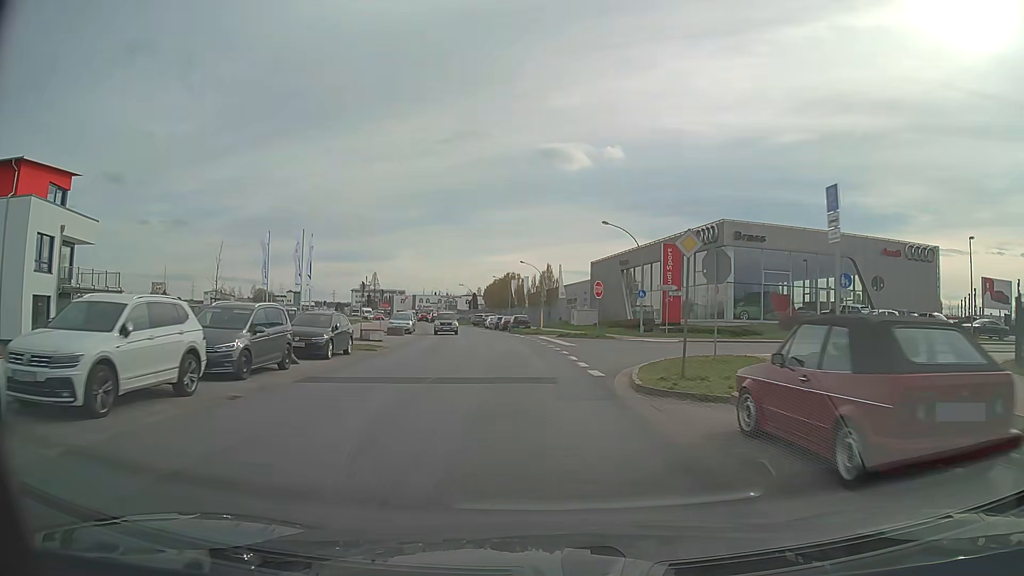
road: tertiary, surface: asphalt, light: Day
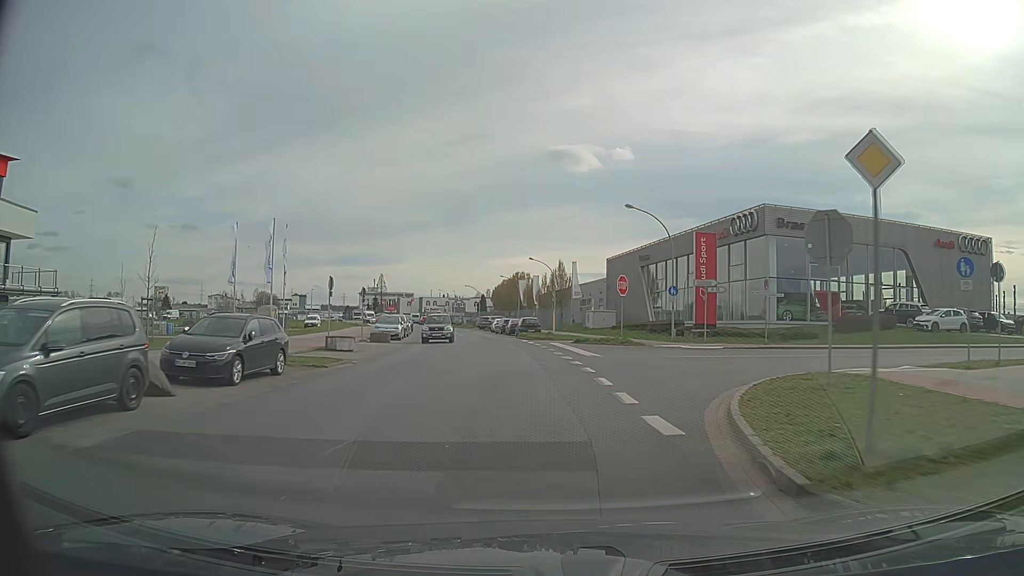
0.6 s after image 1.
(0.0, +7.5) m; -1°
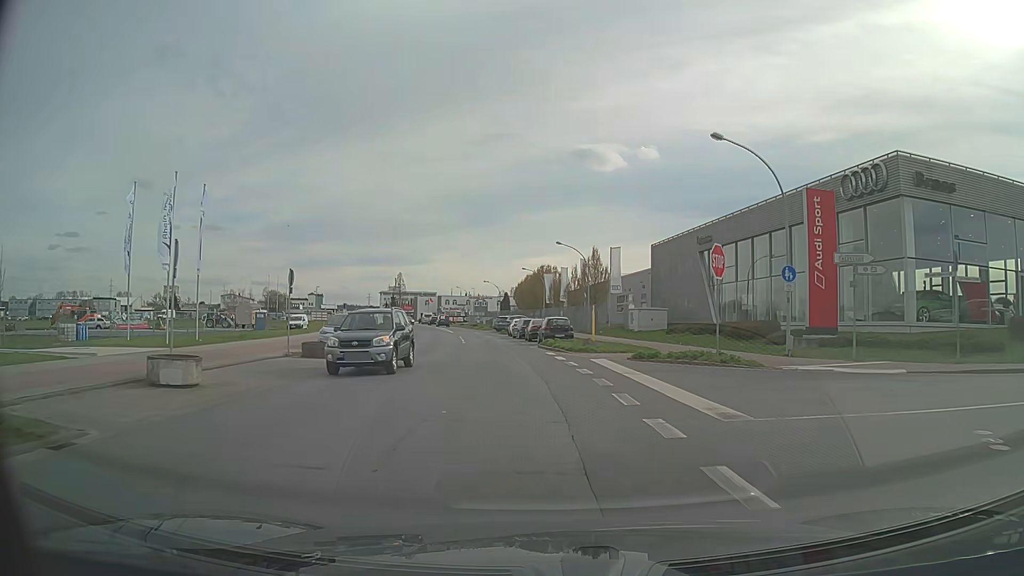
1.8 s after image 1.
(-0.3, +15.0) m; -3°
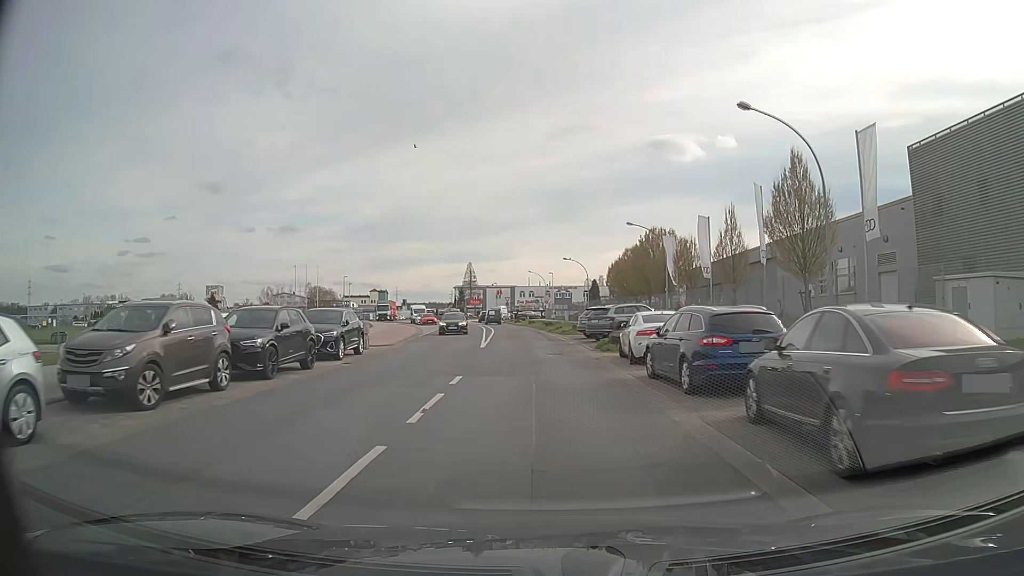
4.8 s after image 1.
(-2.2, +36.5) m; -6°
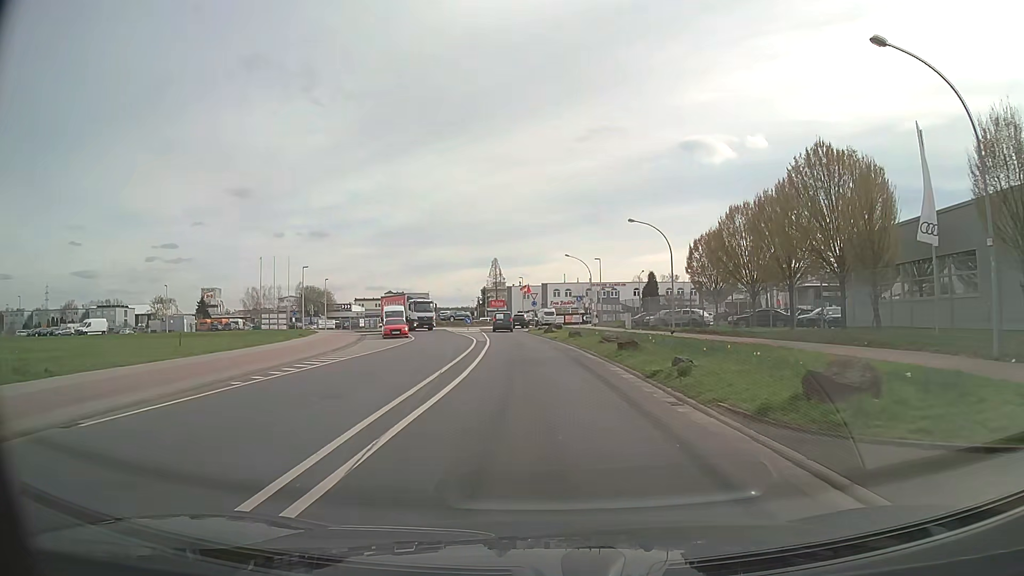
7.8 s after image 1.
(-1.3, +34.5) m; -3°
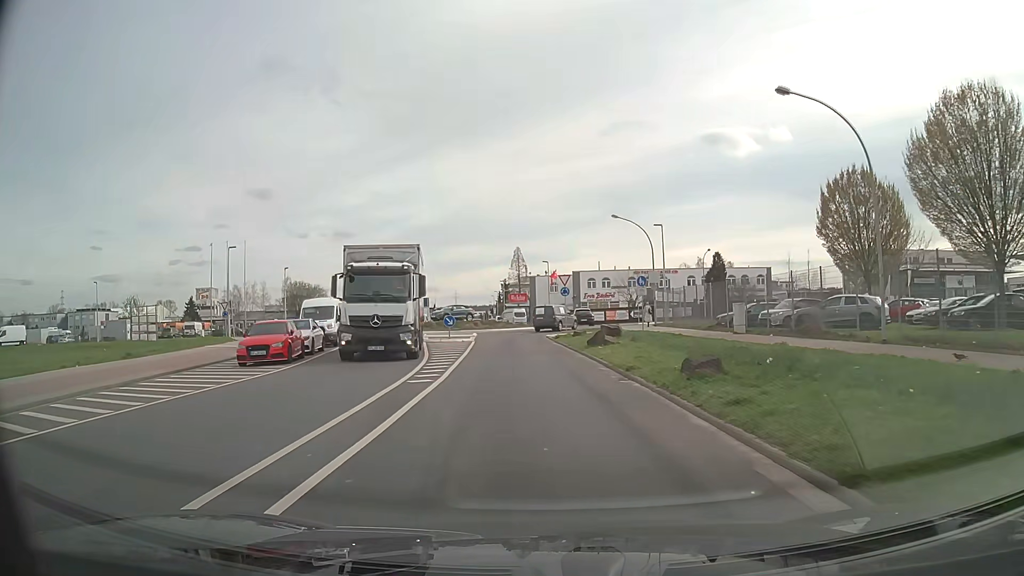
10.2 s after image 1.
(-0.4, +26.3) m; -3°
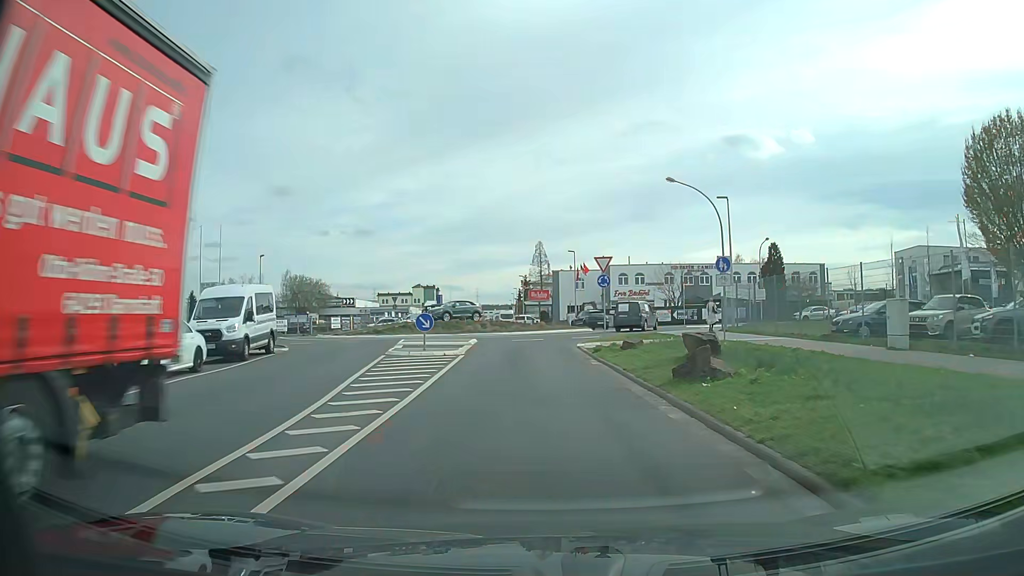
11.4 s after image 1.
(-0.2, +12.9) m; -1°
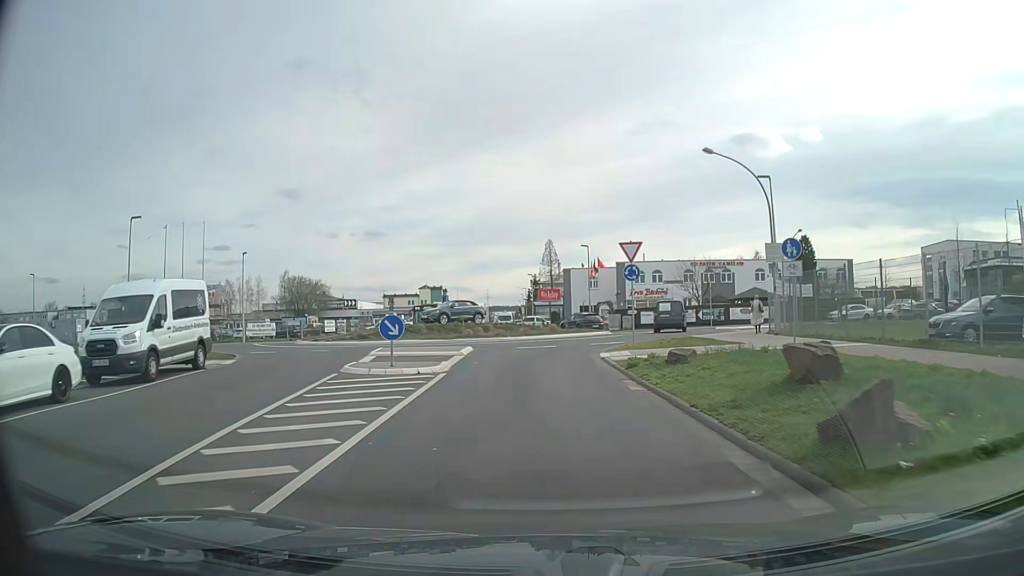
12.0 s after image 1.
(-0.1, +6.1) m; -1°
(0, +10) (0, +20) (+2, +30) (+7, +38) (+8, +48) (+2, +57) (-2, +65) (-4, +75) (-5, +85) (-6, +95) m
